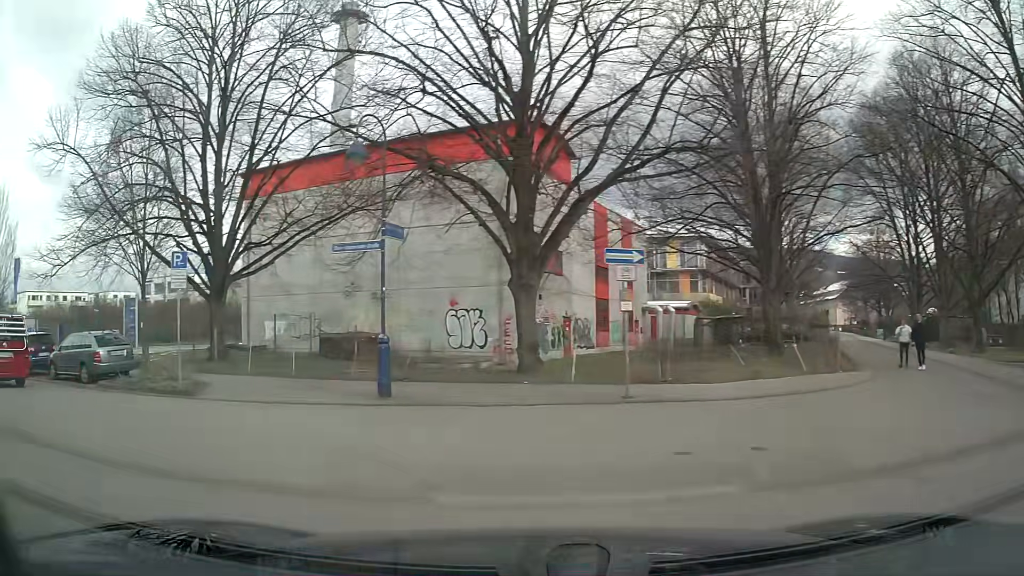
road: residential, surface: asphalt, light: Day
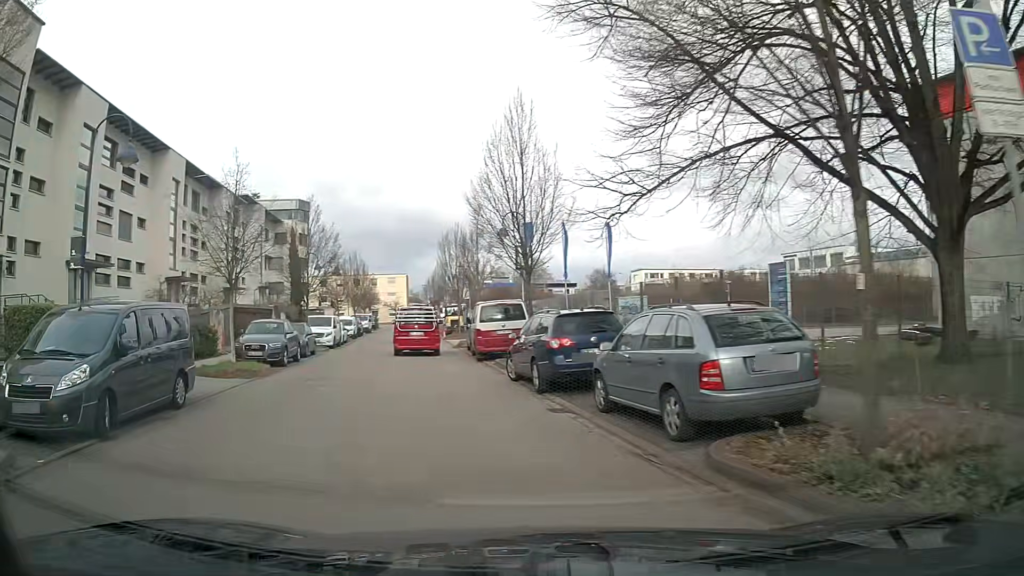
(-5.7, +11.1) m; -49°
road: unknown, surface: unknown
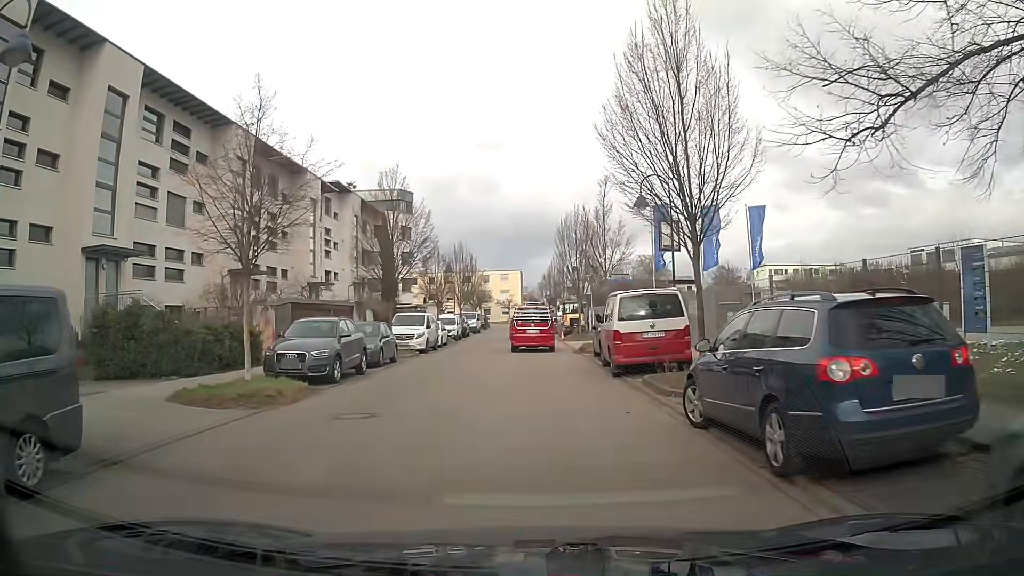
(-0.6, +7.0) m; -7°
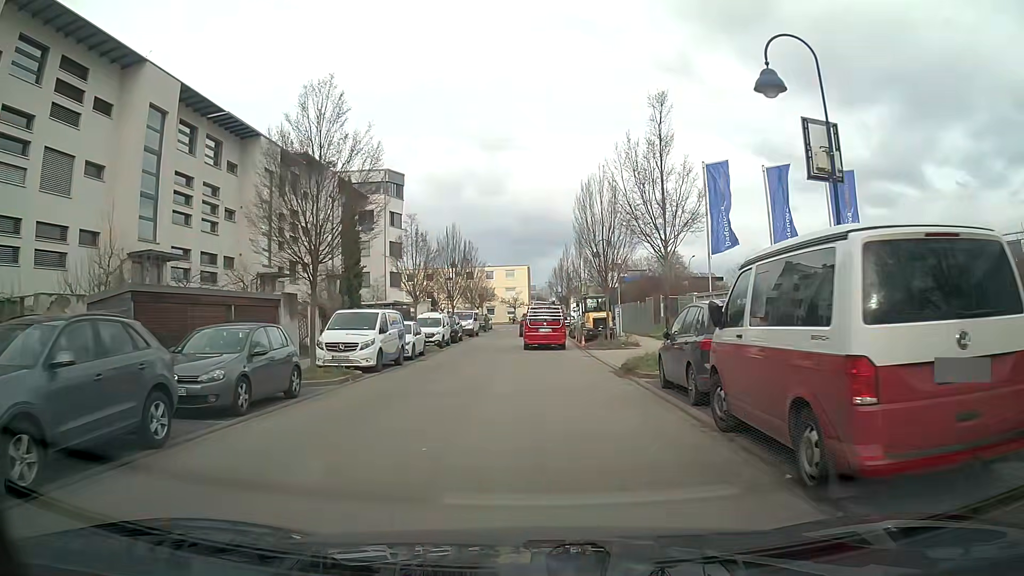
(-0.3, +11.3) m; -2°
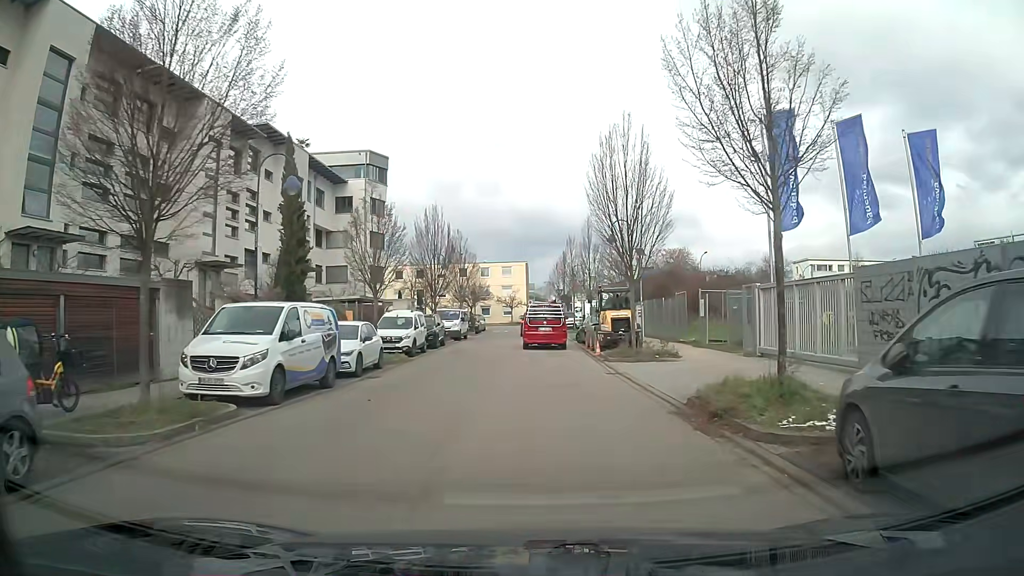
(0.0, +8.1) m; 0°
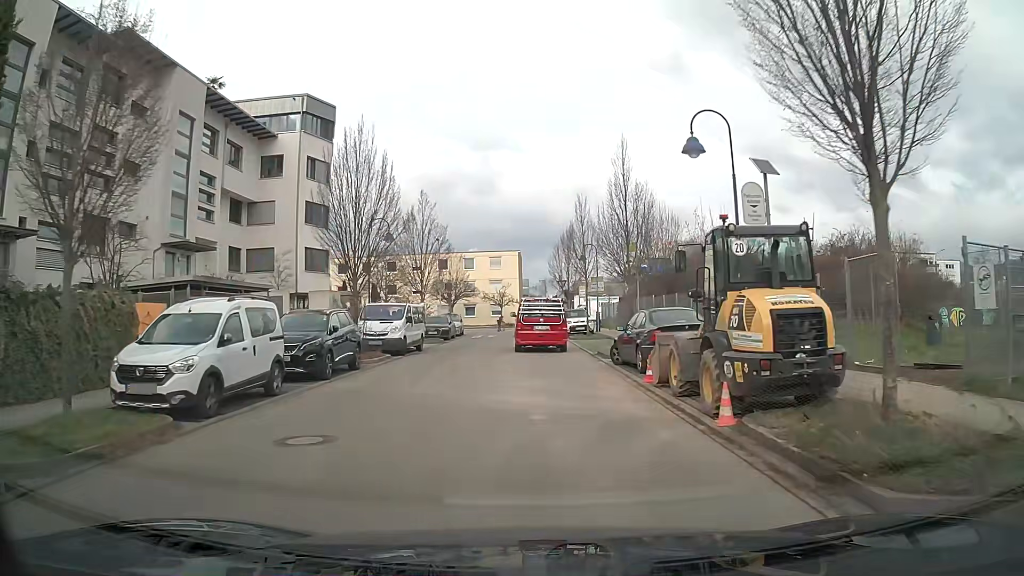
(+0.1, +17.0) m; 0°
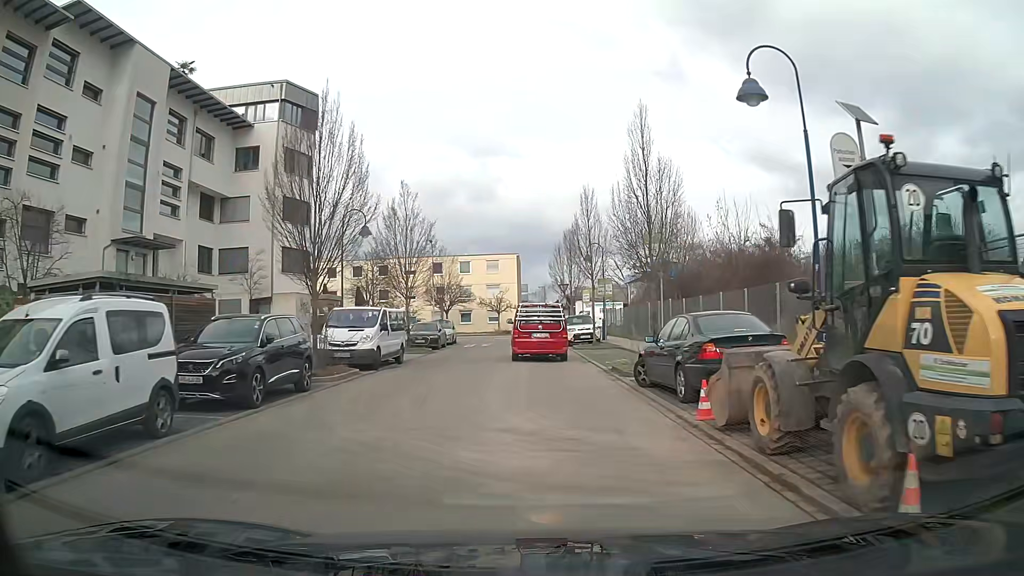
(0.0, +4.2) m; 0°
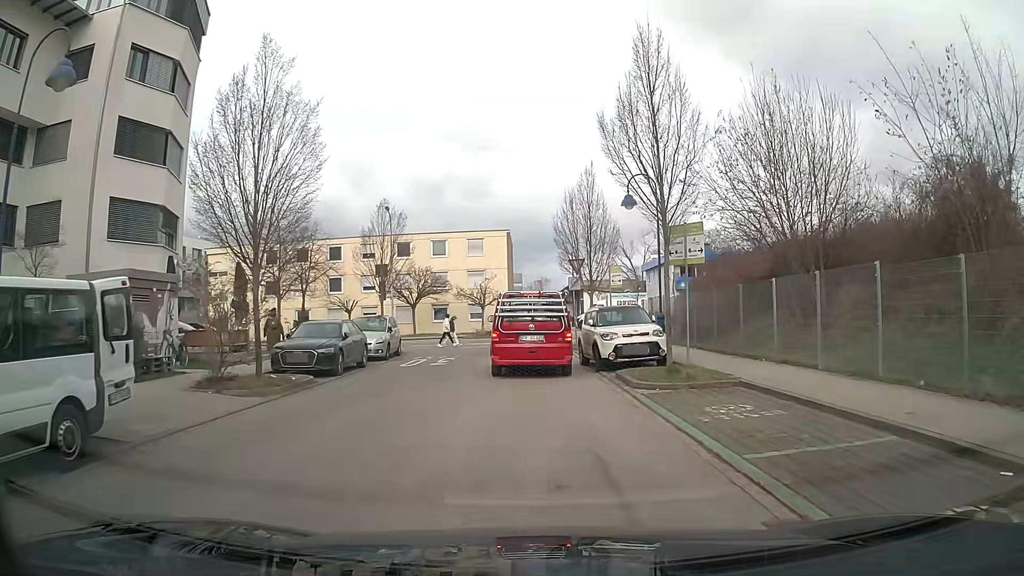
(+0.1, +18.1) m; 0°
(0, +10) (0, +20) (0, +30) (-2, +40) (-11, +44) (-21, +44) (-31, +44) (-41, +44) (-51, +45) (-61, +45) m
